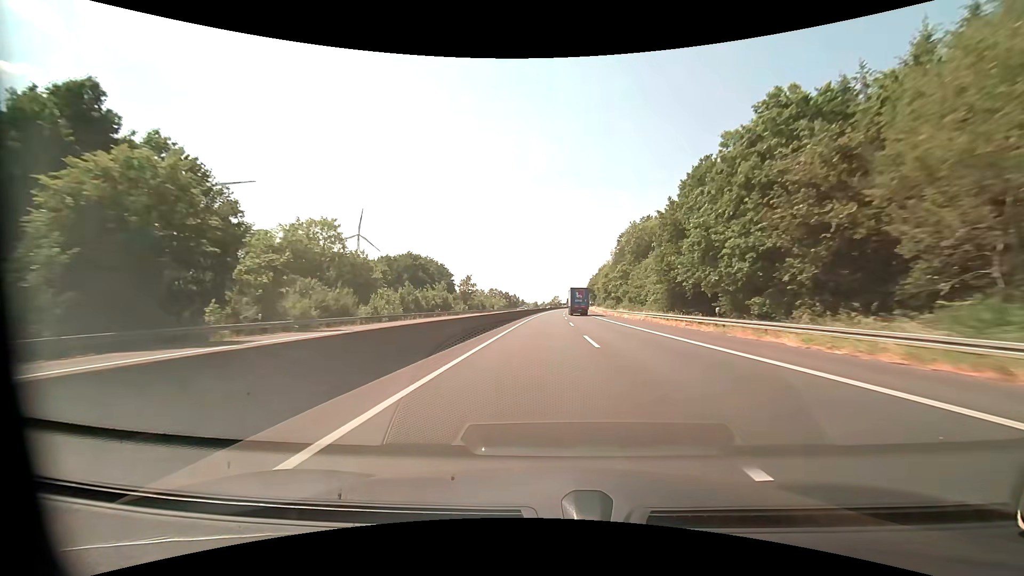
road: motorway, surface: asphalt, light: Day
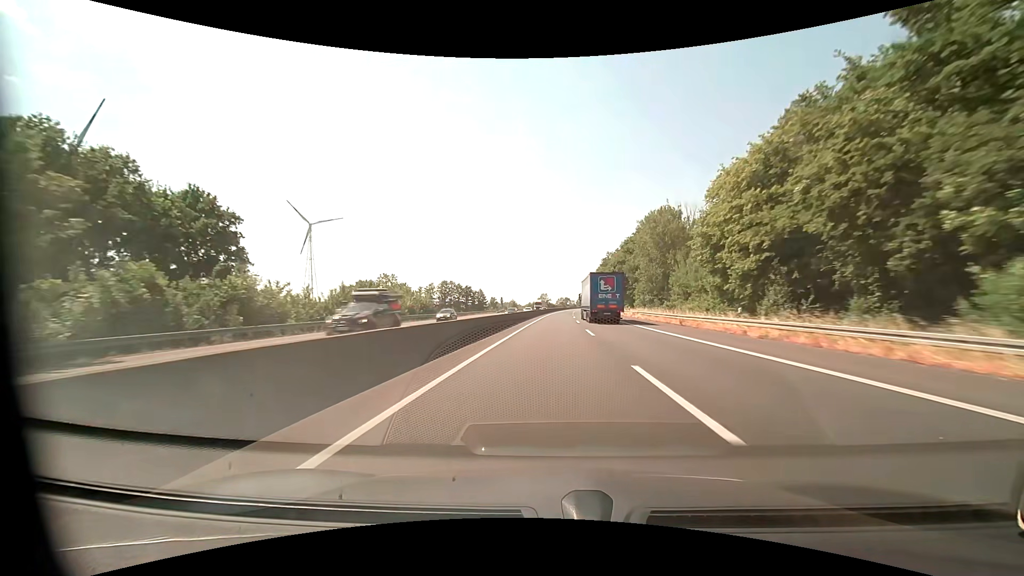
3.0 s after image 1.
(+2.2, +102.6) m; +1°
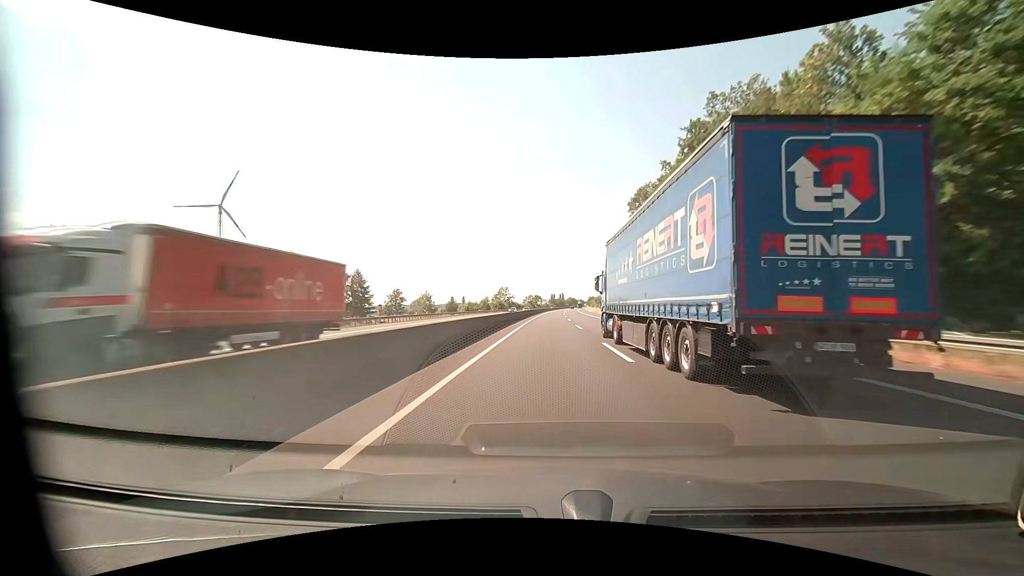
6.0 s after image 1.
(+3.5, +102.5) m; +4°
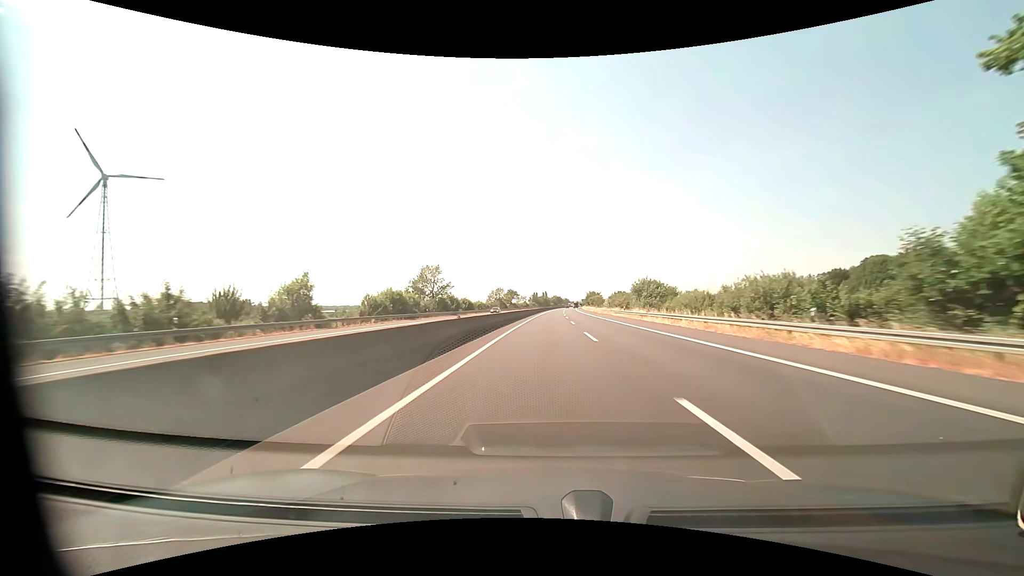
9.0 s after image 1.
(+1.9, +102.5) m; +2°
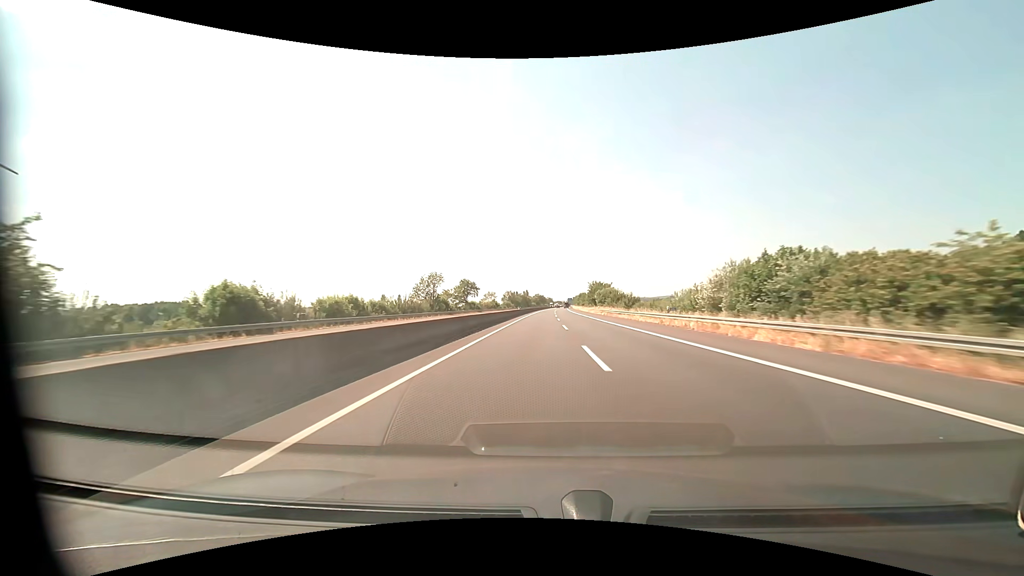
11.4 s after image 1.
(+1.8, +82.0) m; +2°
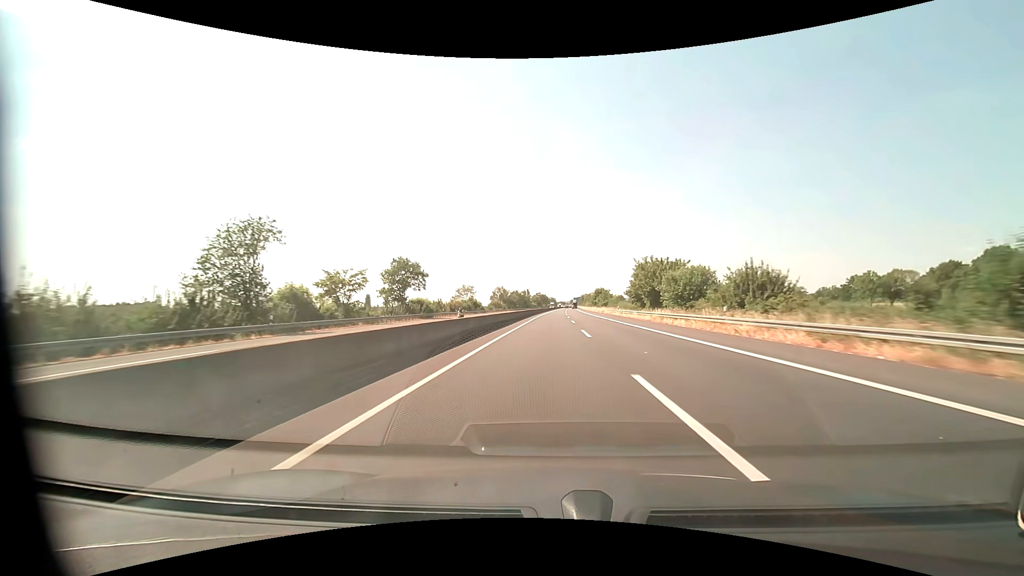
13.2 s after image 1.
(-0.2, +61.6) m; 0°
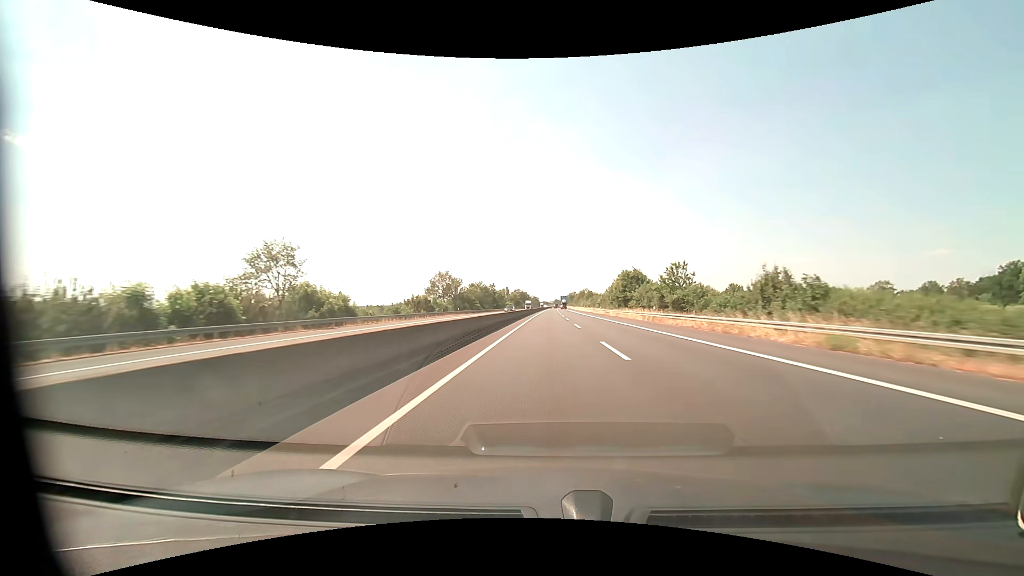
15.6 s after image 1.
(+1.5, +82.1) m; +2°
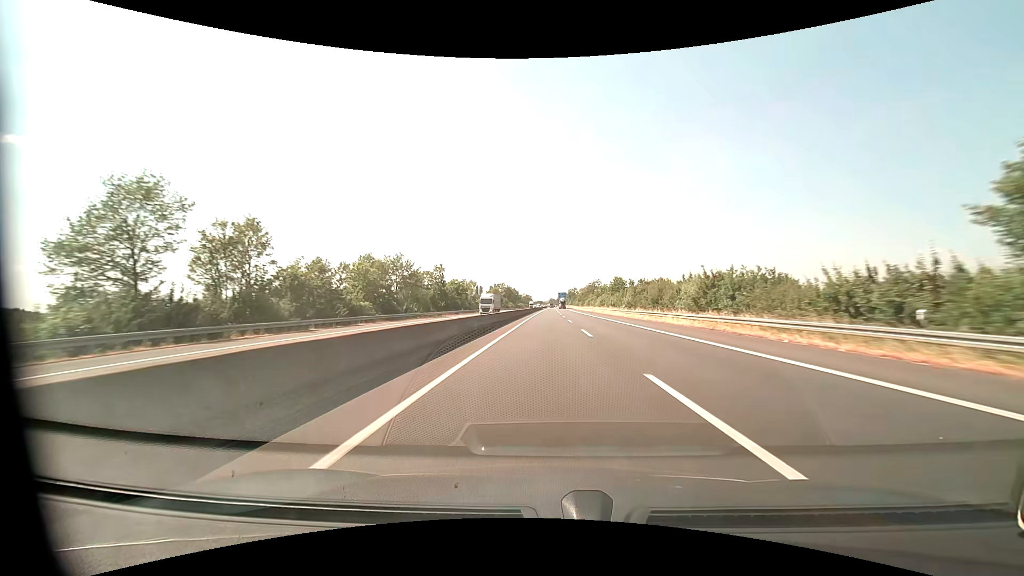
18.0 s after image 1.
(+0.7, +82.3) m; +1°
(0, +10) (0, +20) (0, +30) (0, +40) (0, +50) (0, +60) (0, +70) (+1, +80) (+1, +90) (+1, +100) m
